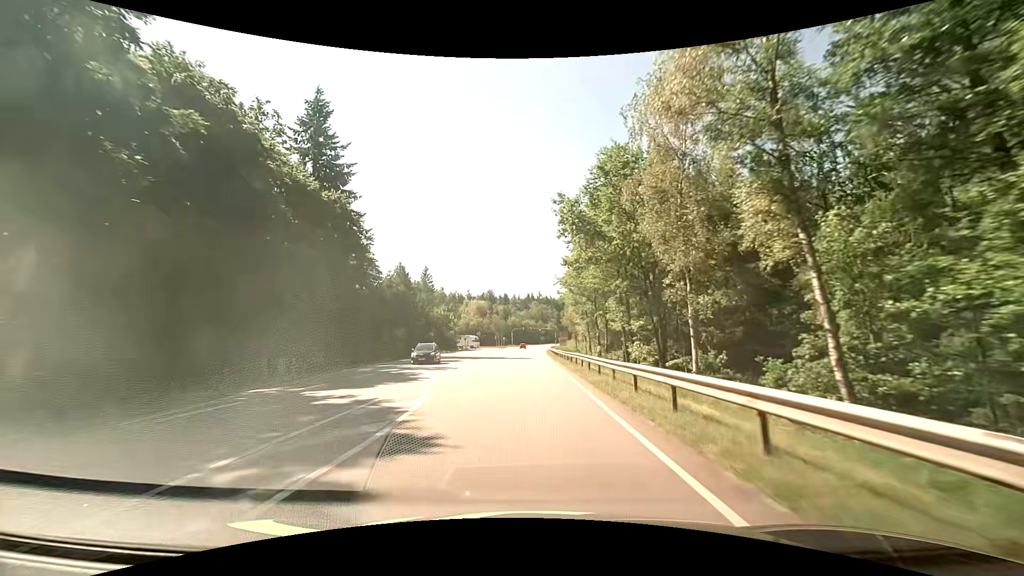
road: secondary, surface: asphalt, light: Day
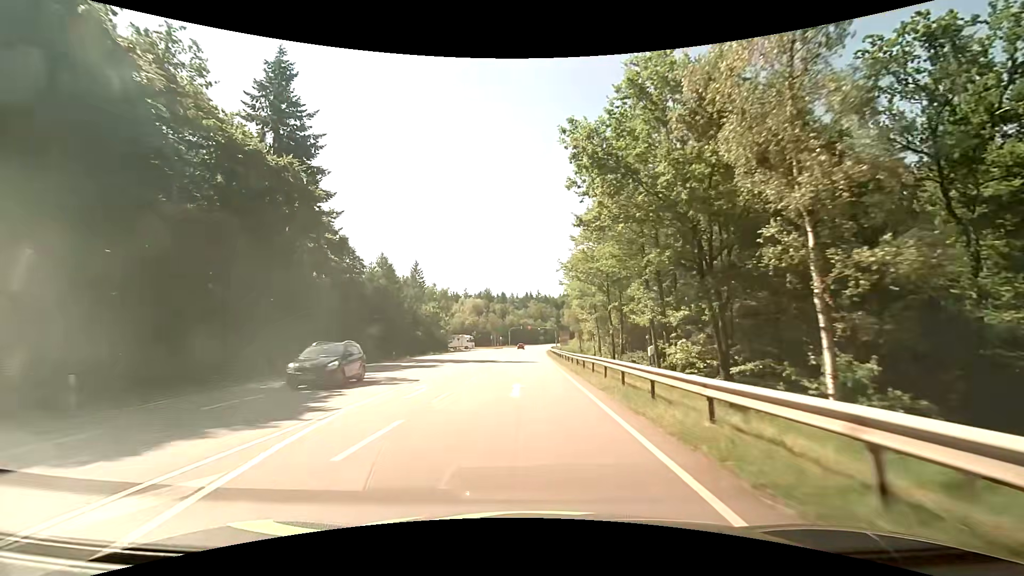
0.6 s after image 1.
(+0.1, +10.2) m; +1°
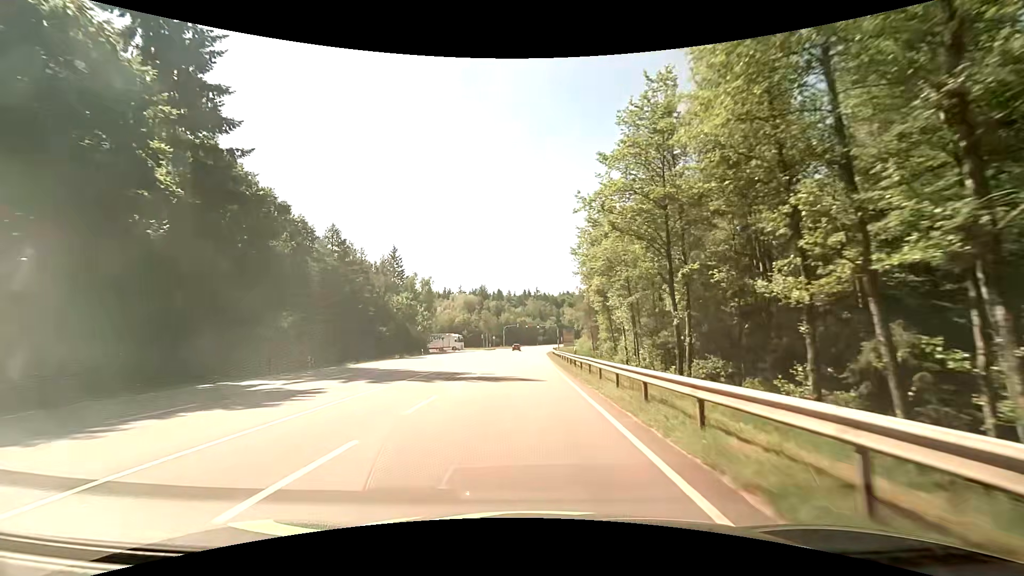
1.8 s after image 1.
(0.0, +20.0) m; 0°
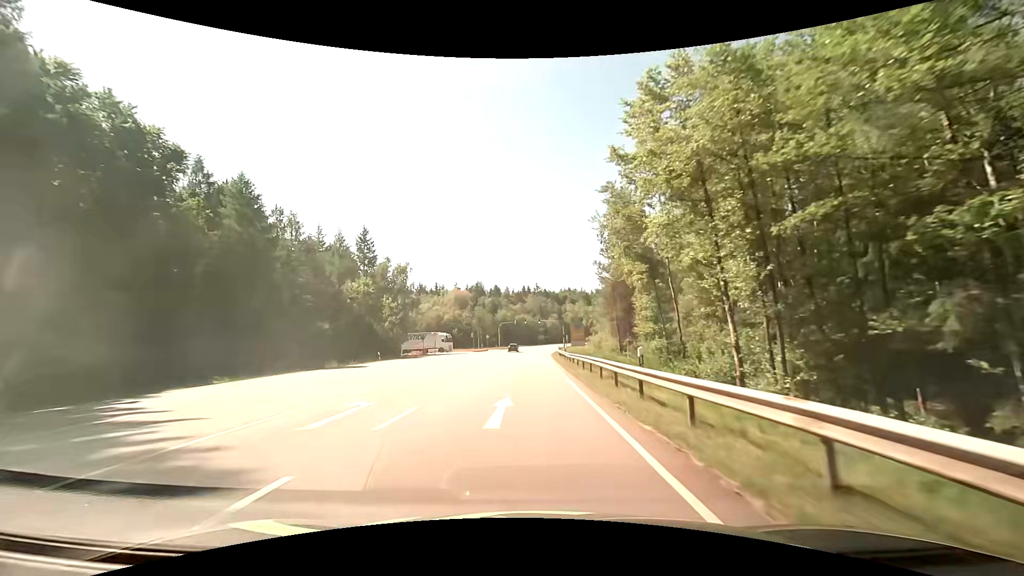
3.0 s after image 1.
(+0.1, +19.7) m; 0°
